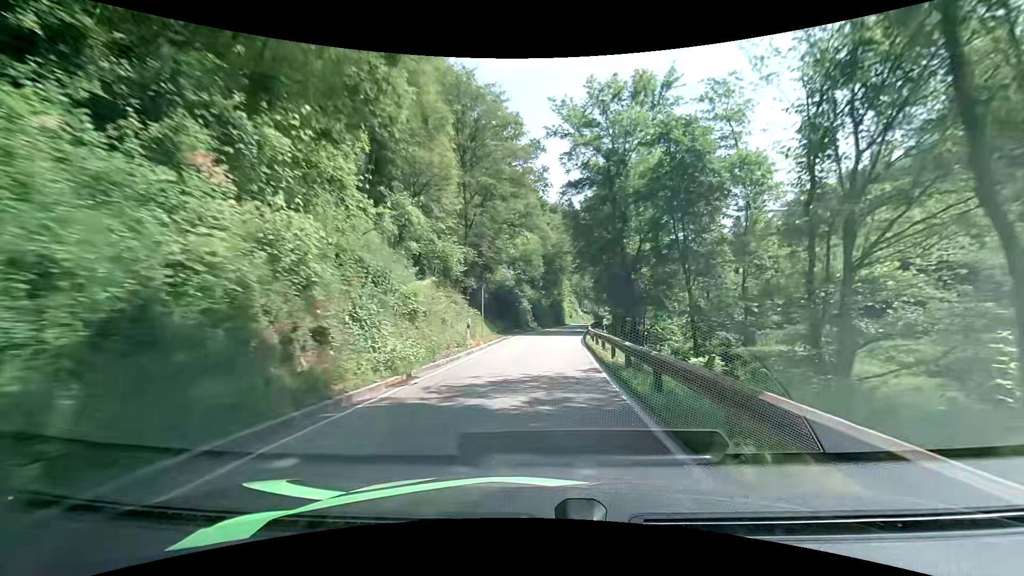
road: tertiary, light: Day
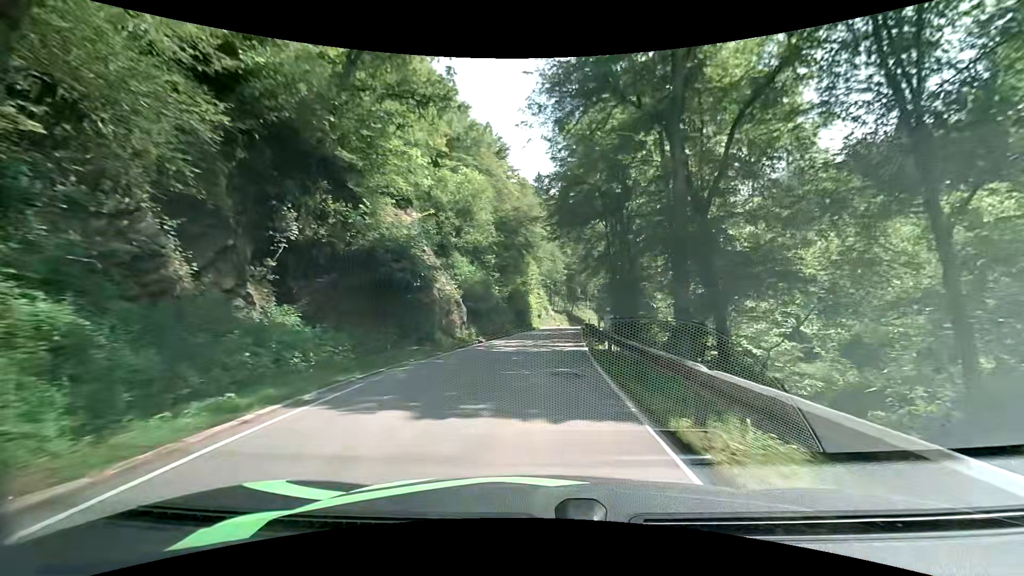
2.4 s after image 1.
(+1.6, +31.3) m; +4°
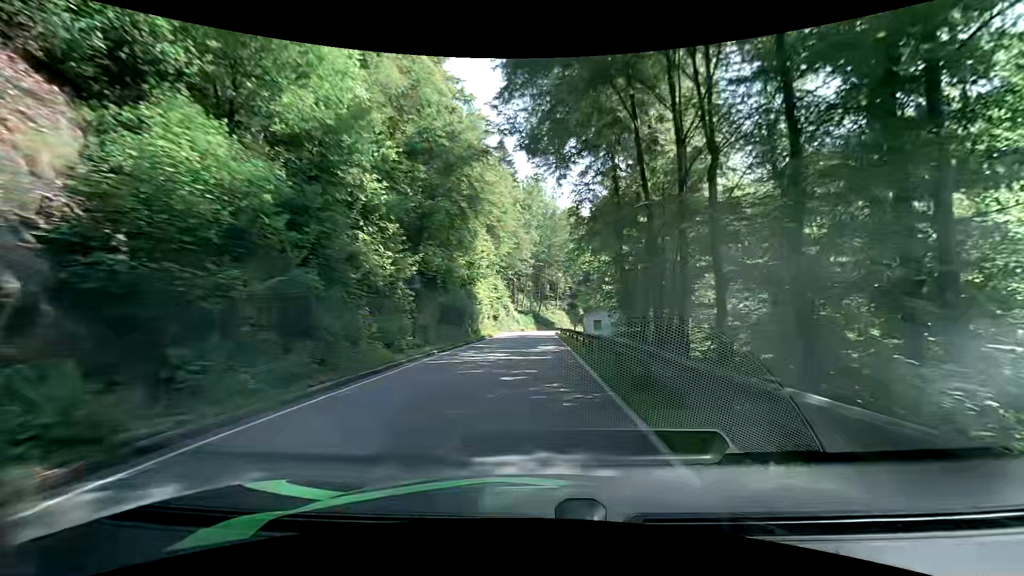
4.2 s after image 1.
(+0.9, +24.7) m; +5°
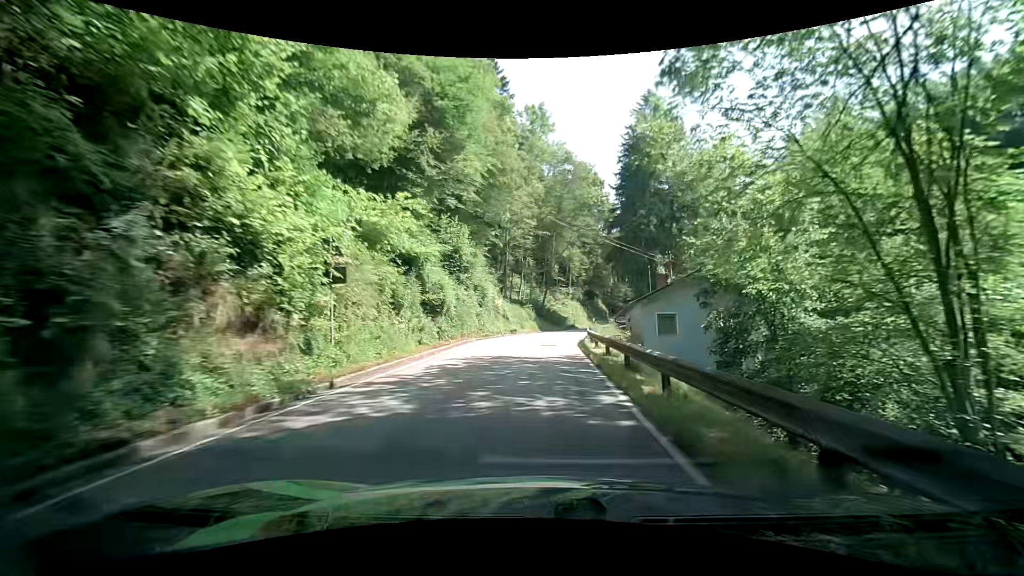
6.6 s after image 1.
(+0.2, +33.3) m; -1°
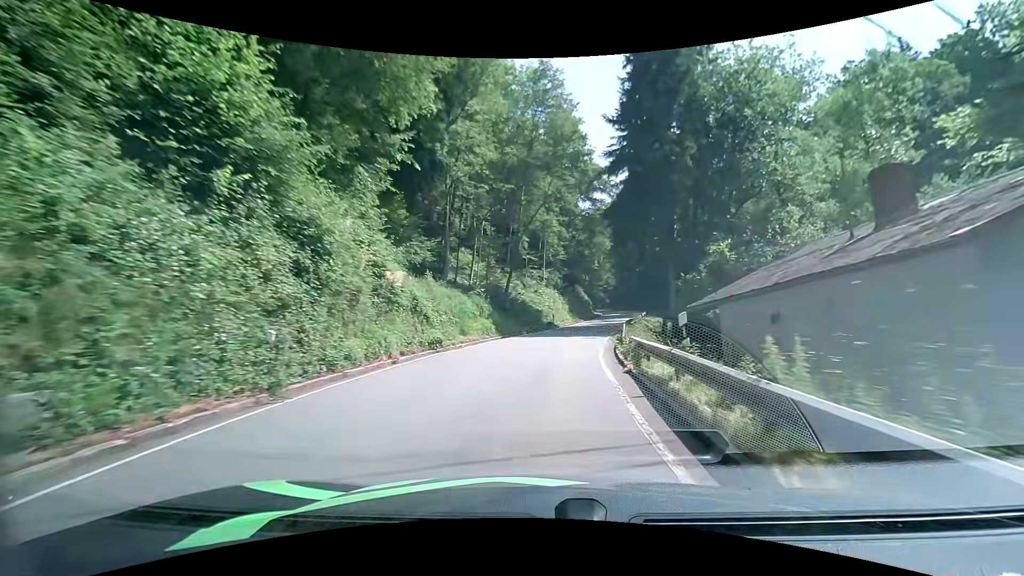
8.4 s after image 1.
(+0.4, +24.1) m; +4°
